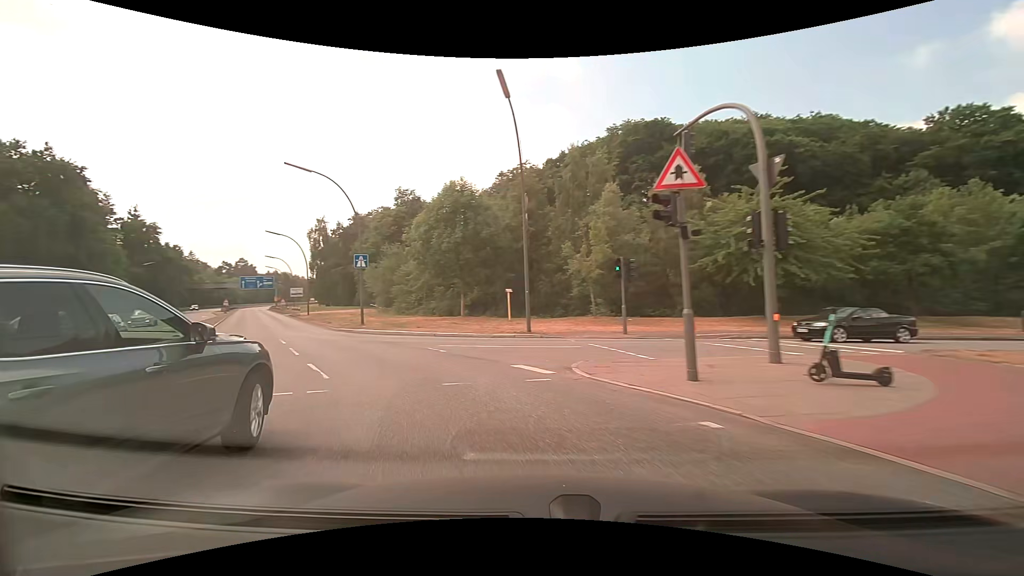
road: motorway_link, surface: asphalt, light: Day
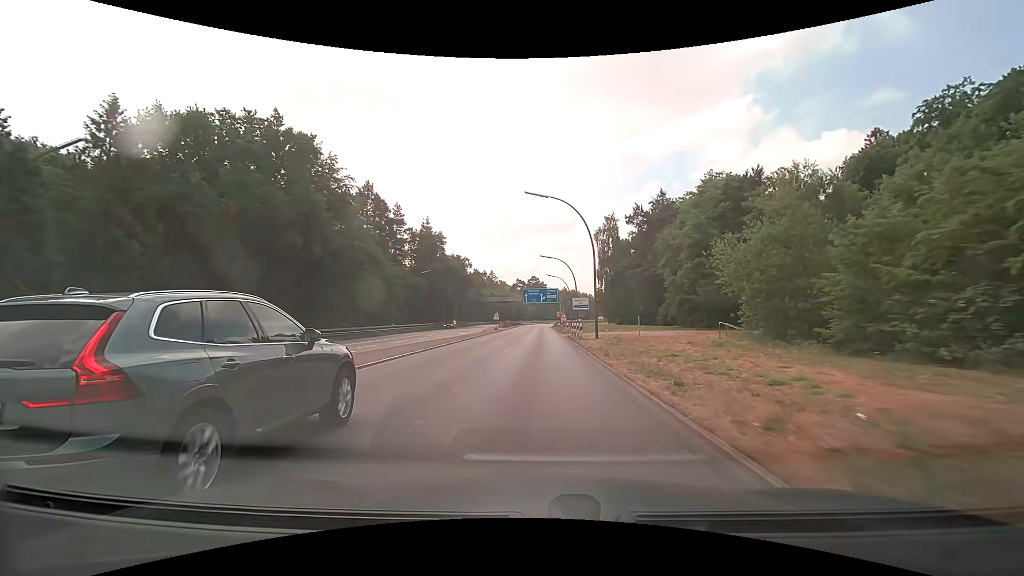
(-12.9, +29.1) m; -33°
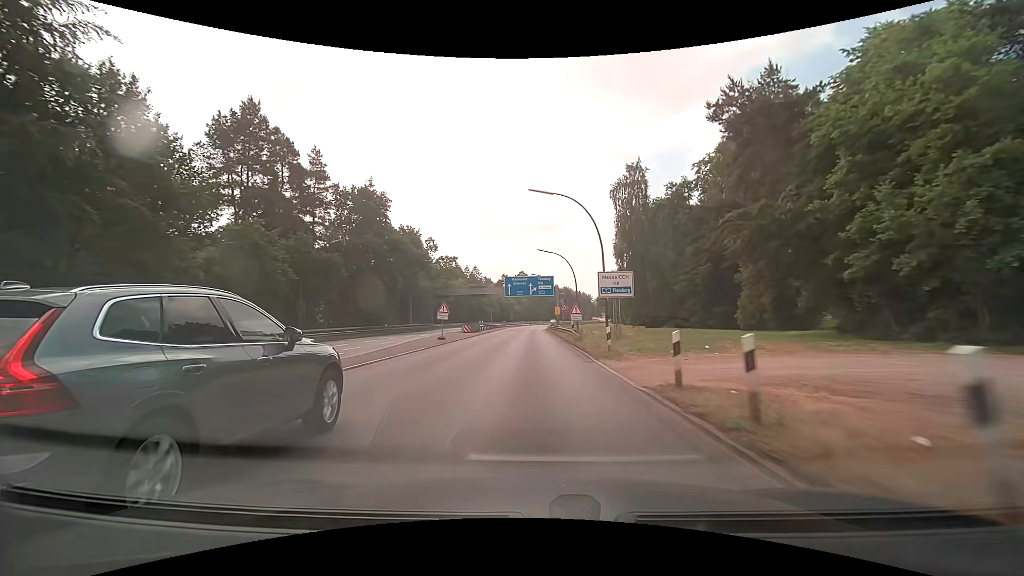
(+0.5, +33.8) m; +1°
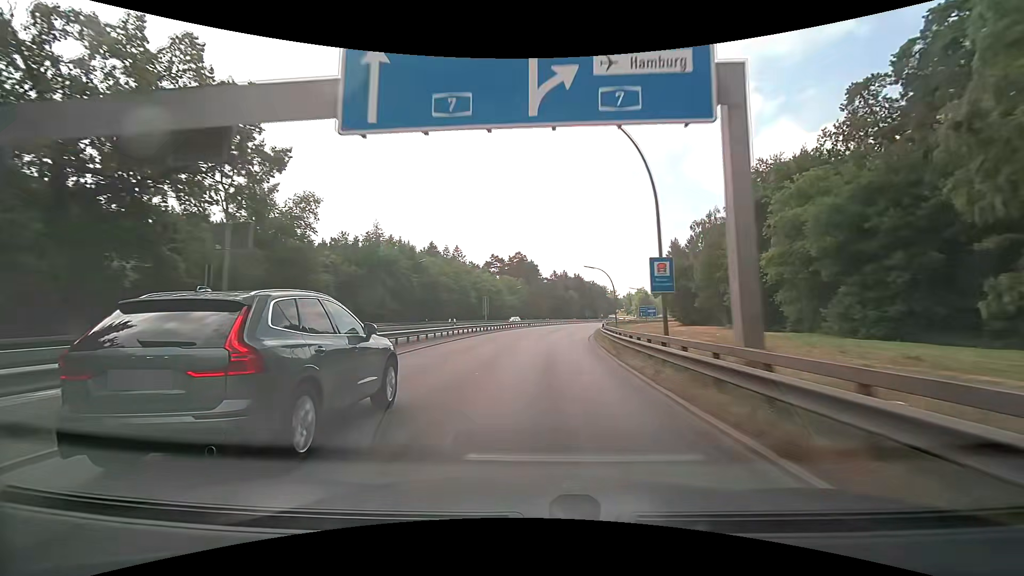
(-0.4, +70.4) m; 0°
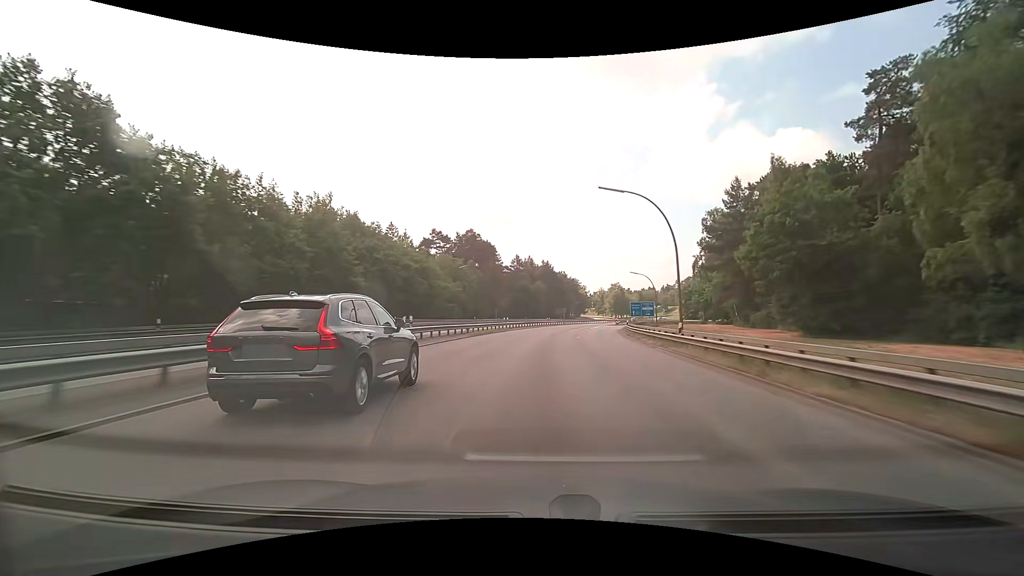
(+1.4, +47.9) m; +4°
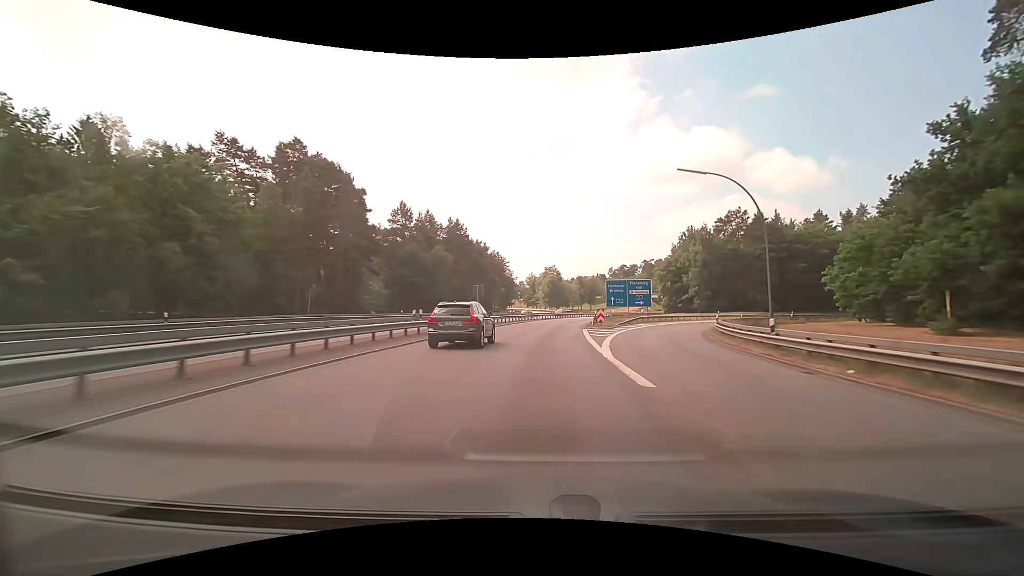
(+4.6, +62.3) m; +9°
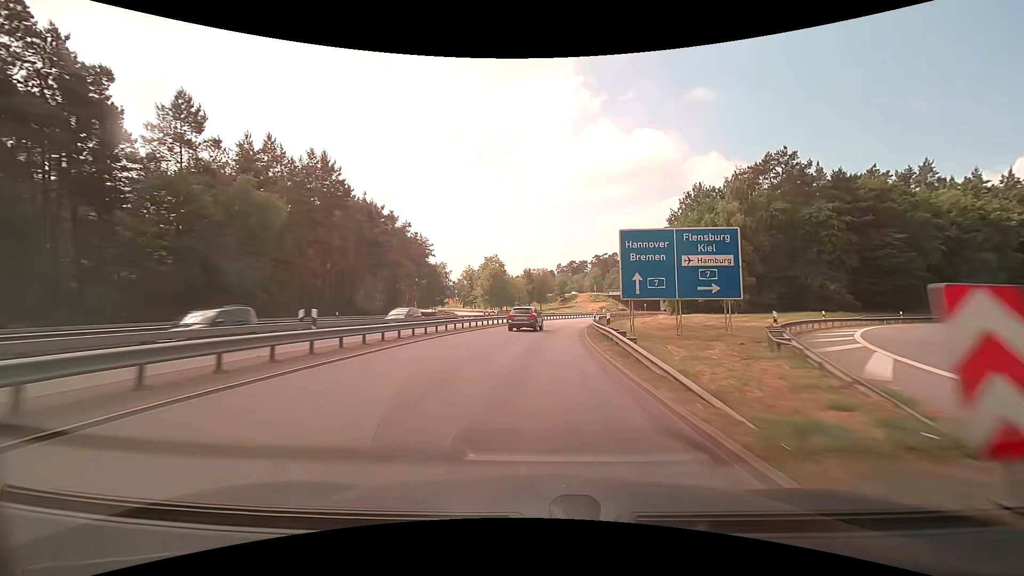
(+2.4, +41.8) m; +6°
